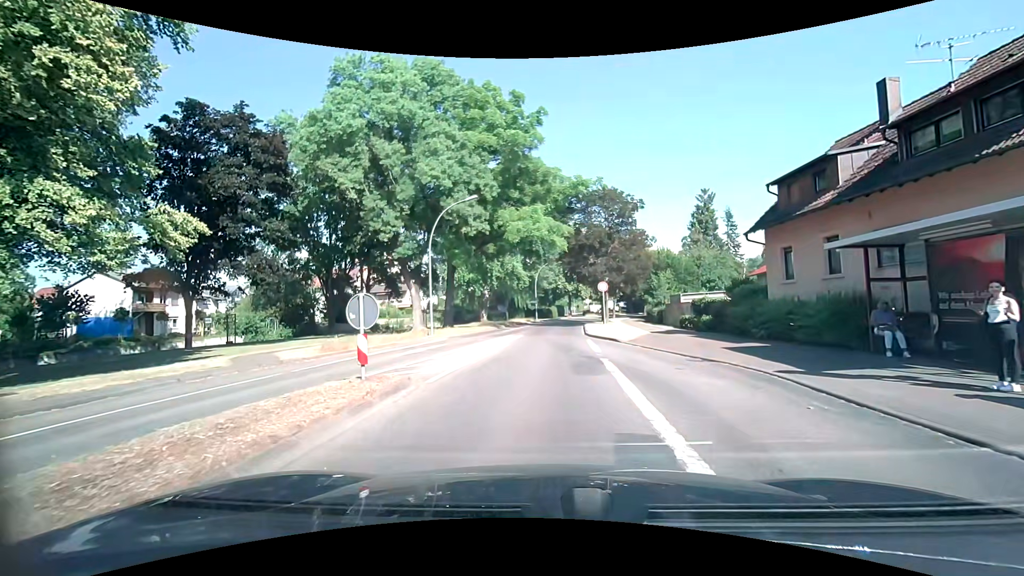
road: tertiary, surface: asphalt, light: Day
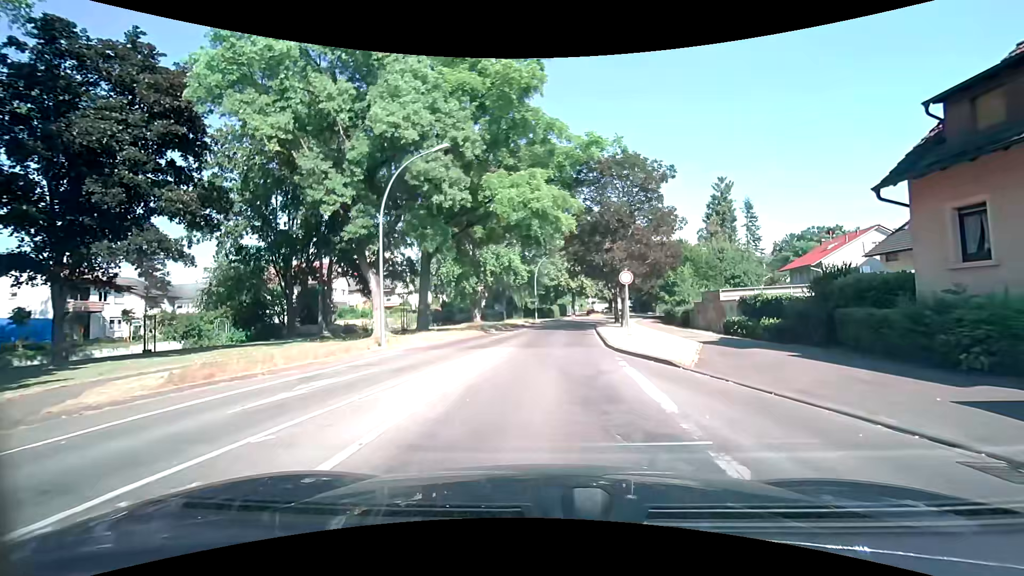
(-0.1, +8.9) m; +1°
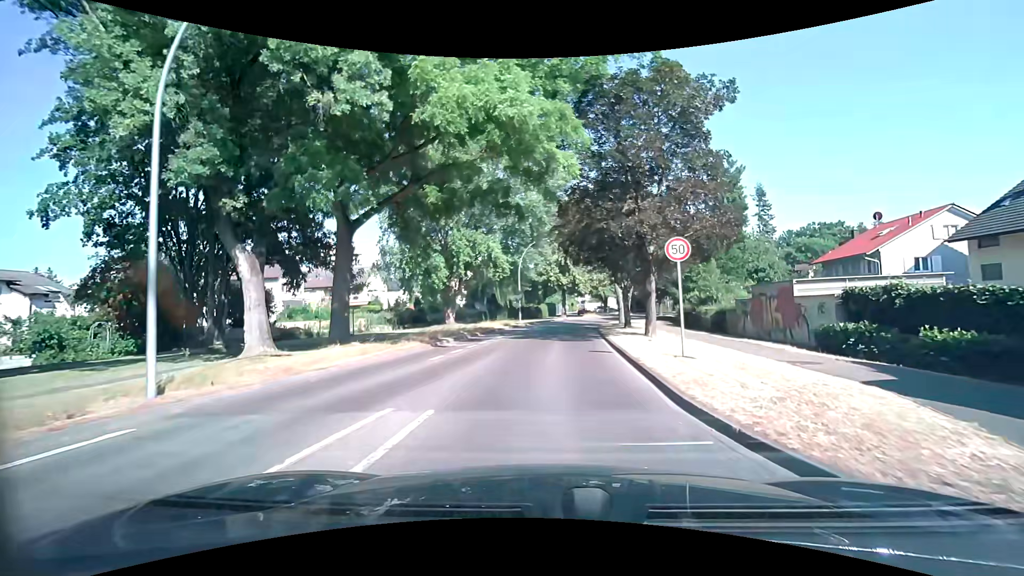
(0.0, +11.2) m; +1°
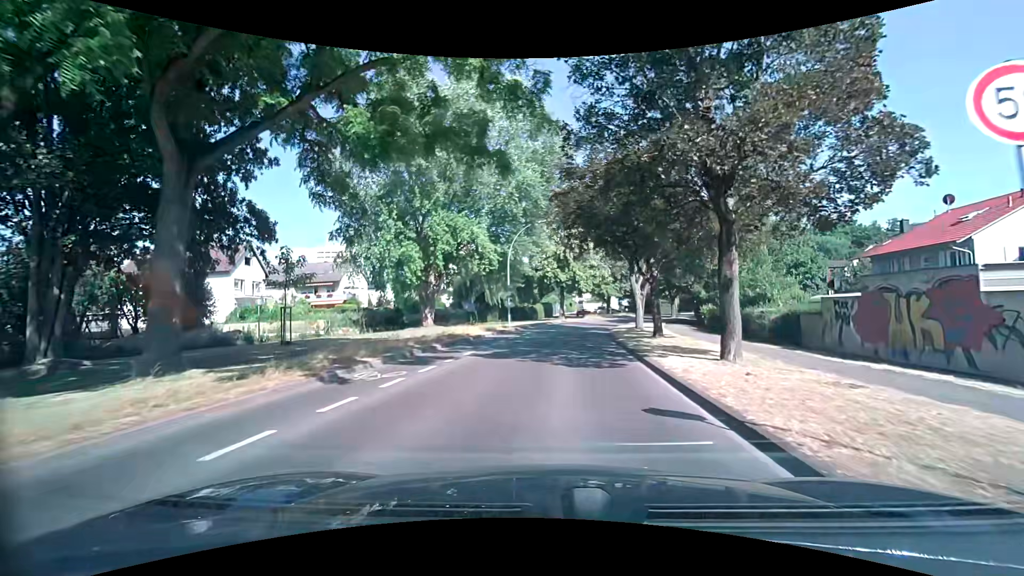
(0.0, +9.2) m; 0°
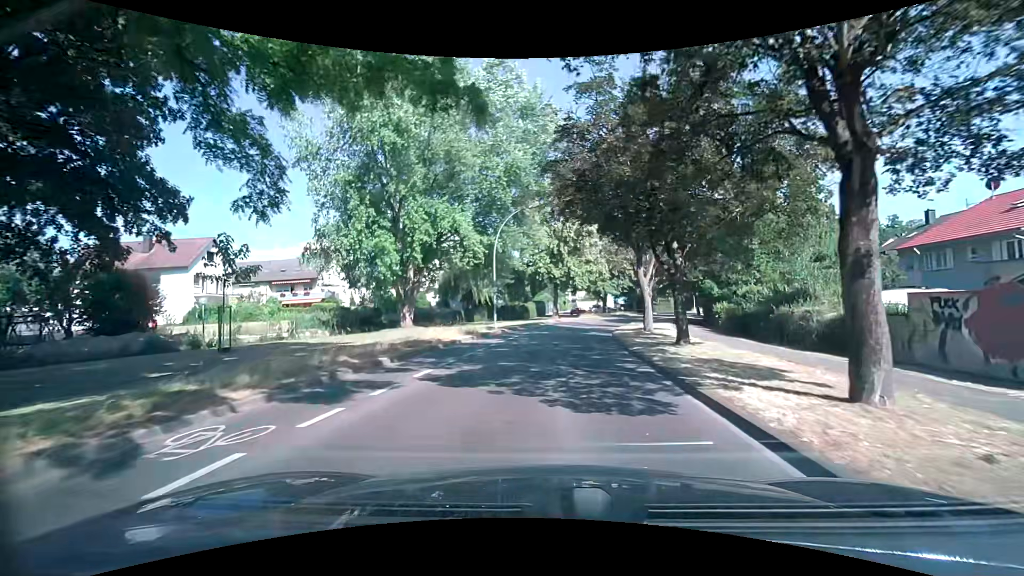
(0.0, +5.0) m; 0°
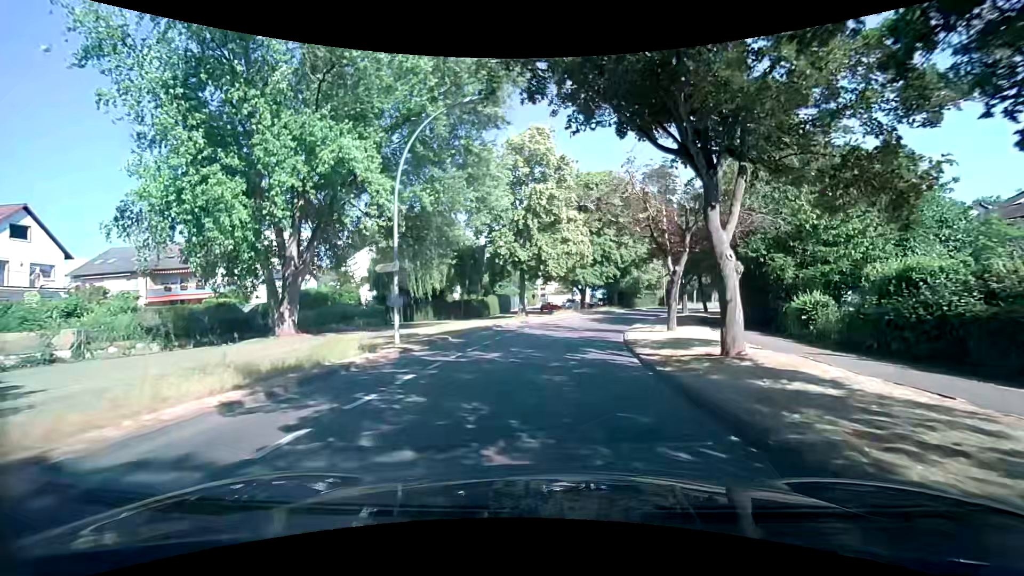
(+0.6, +15.6) m; +4°
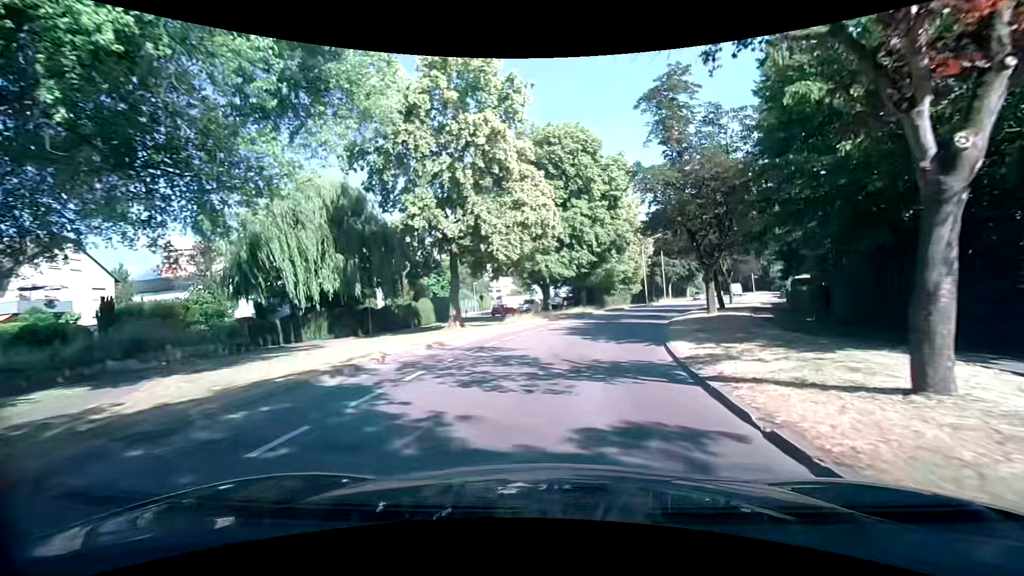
(+0.7, +16.2) m; +6°
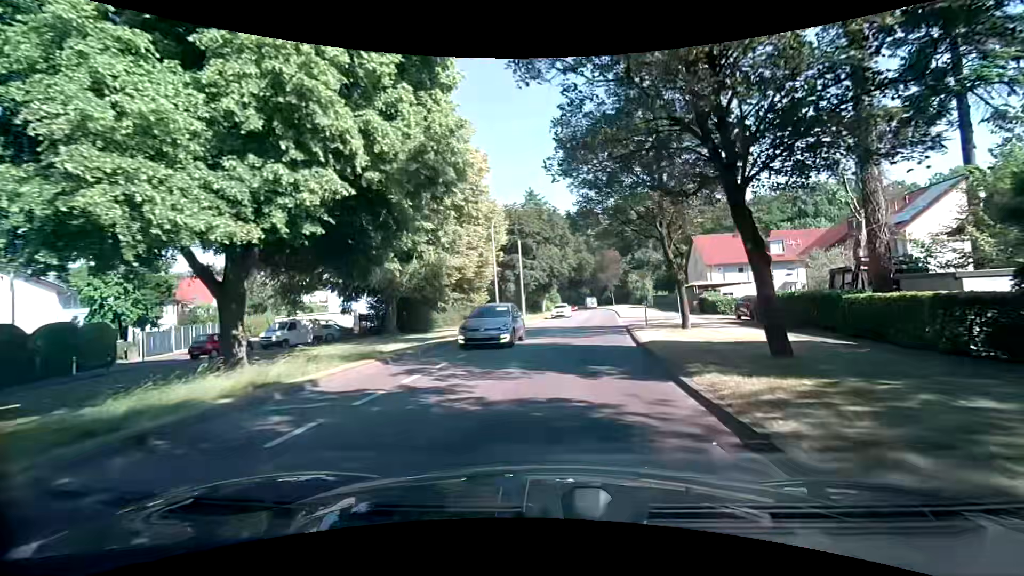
(+3.8, +27.3) m; +16°
(+1, +10) (+2, +20) (+3, +30) (+4, +40) (+6, +50) (+7, +60) (+8, +70) (+9, +79) (+10, +89) (+10, +99) m
